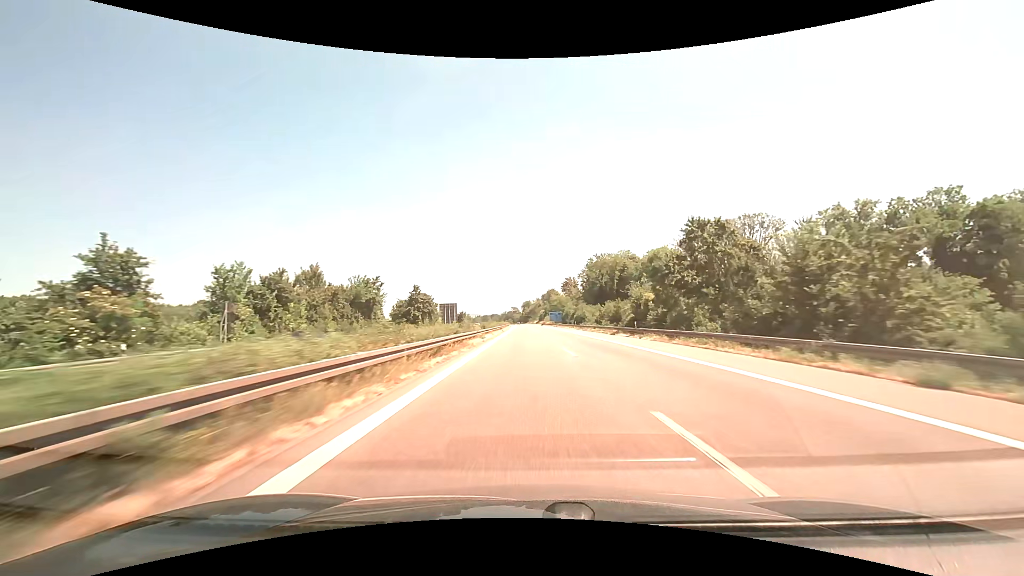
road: motorway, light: Day
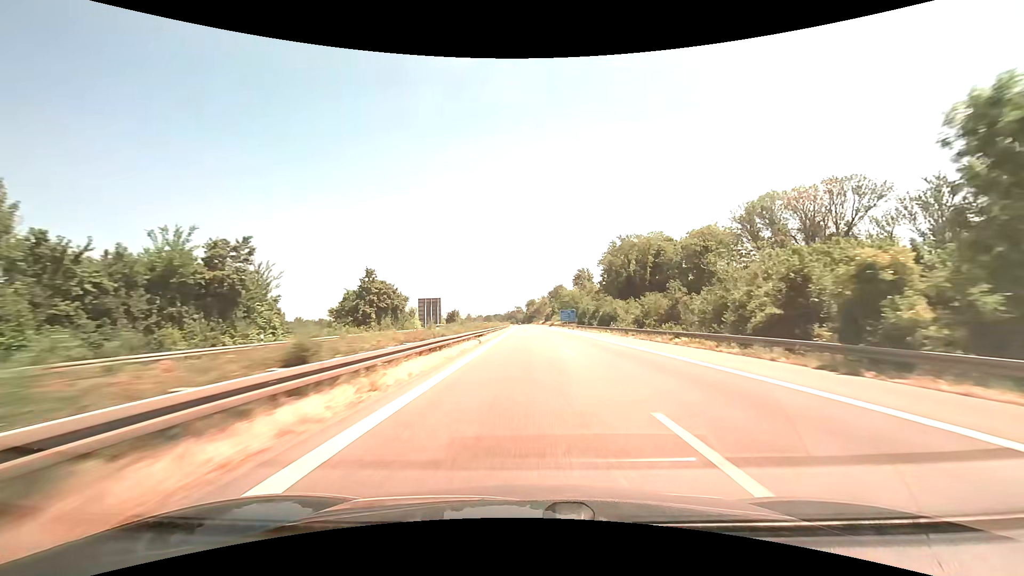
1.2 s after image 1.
(-0.4, +35.9) m; -1°
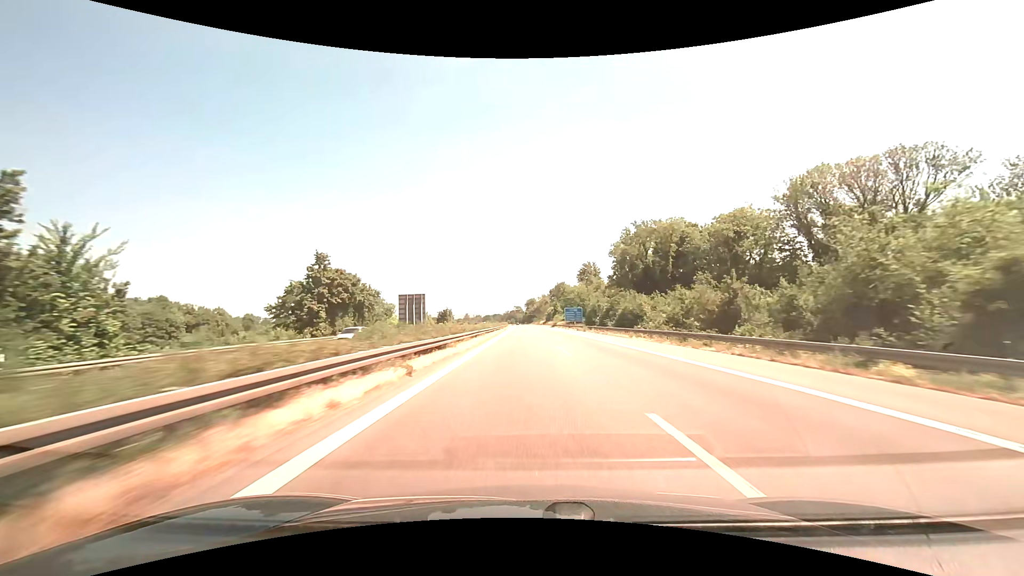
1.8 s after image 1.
(0.0, +18.0) m; 0°
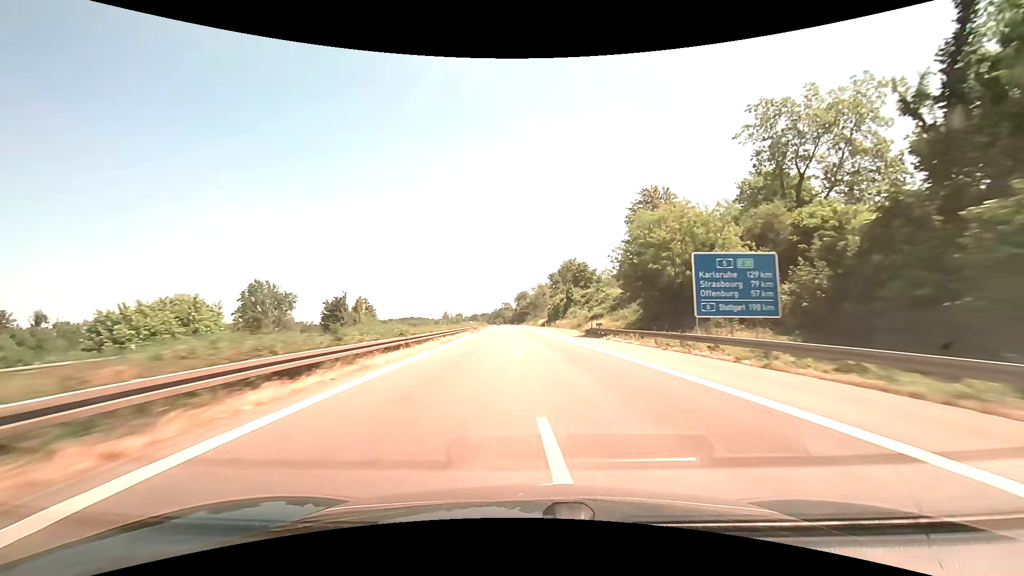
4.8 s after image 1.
(0.0, +90.7) m; +1°
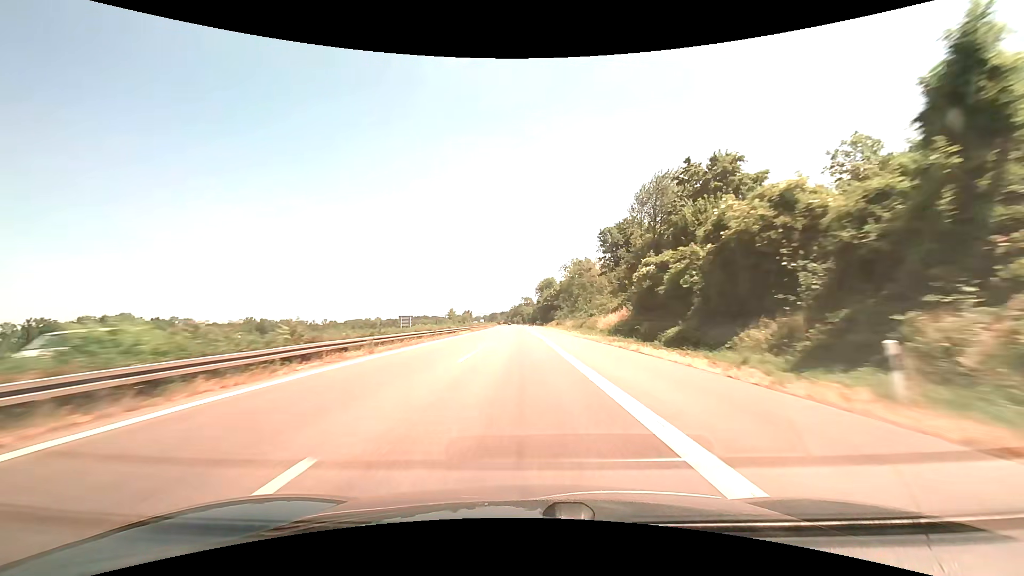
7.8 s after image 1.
(-1.8, +91.8) m; -2°
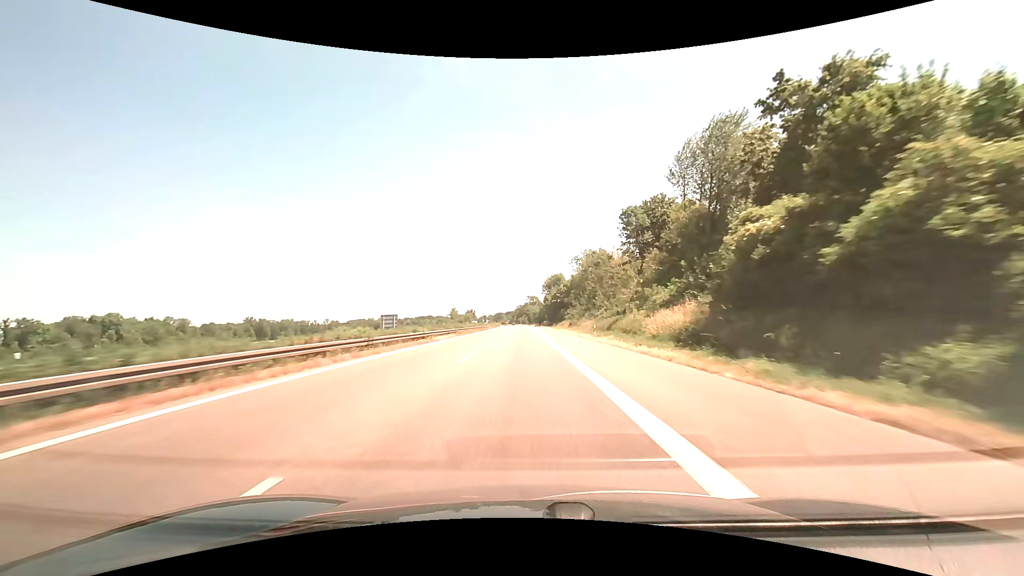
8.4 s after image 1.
(-0.2, +18.5) m; -1°
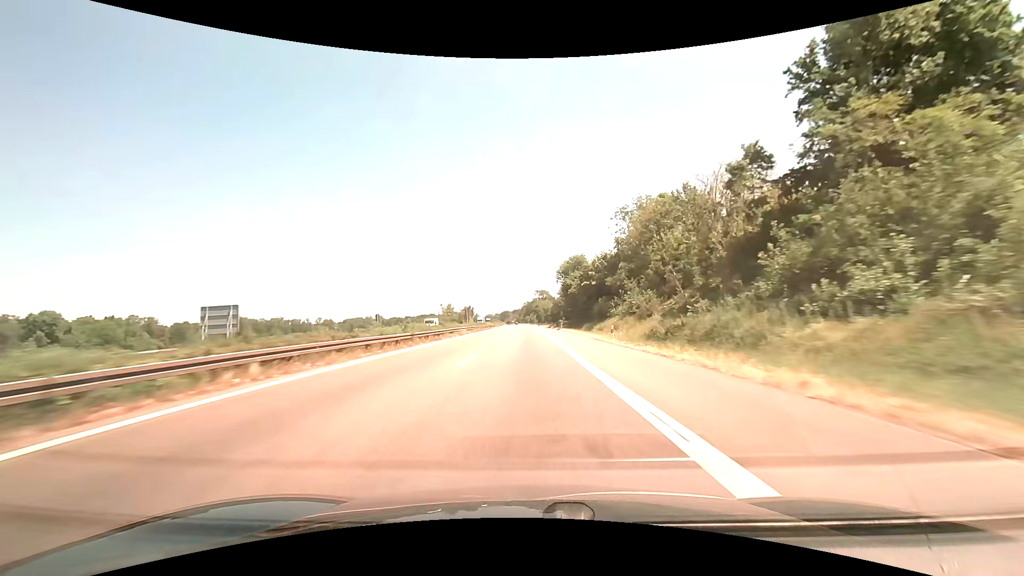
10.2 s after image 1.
(-0.6, +55.5) m; -1°
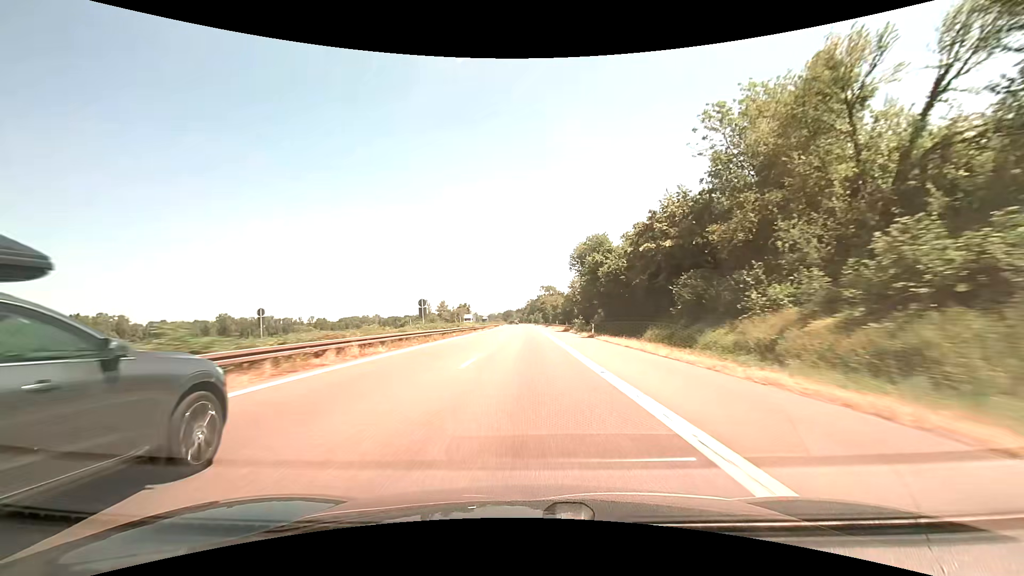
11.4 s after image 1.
(-0.2, +36.8) m; 0°
(0, +10) (0, +20) (0, +30) (0, +40) (0, +50) (0, +60) (0, +70) (-1, +80) (-1, +90) (-1, +100) m
